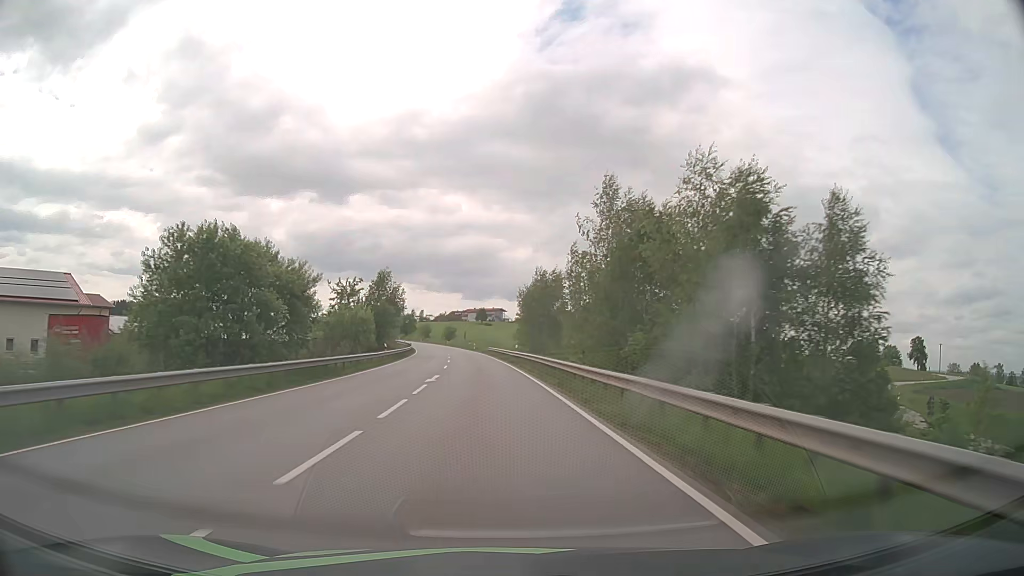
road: primary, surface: asphalt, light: Day
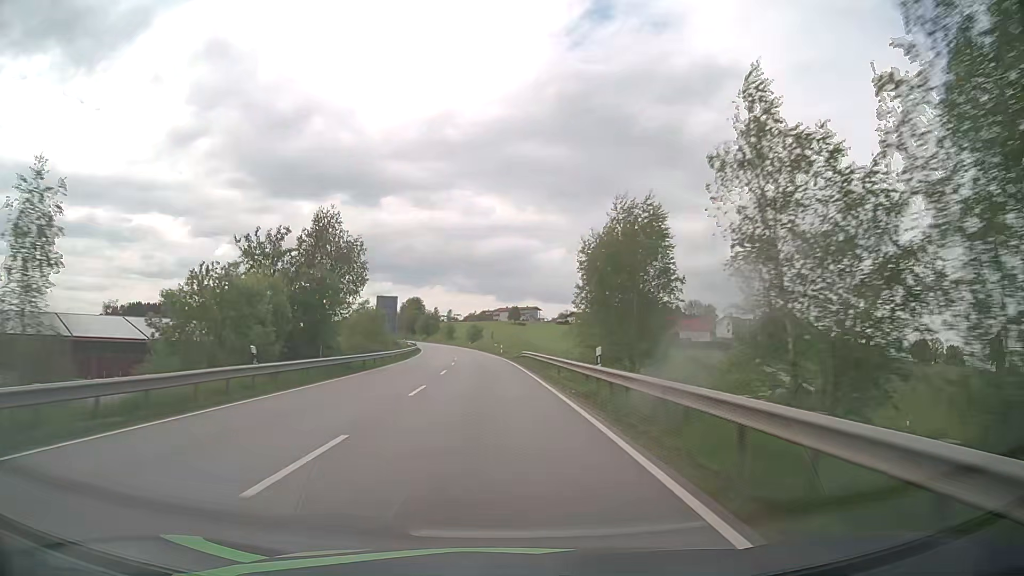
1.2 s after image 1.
(-0.7, +31.6) m; -3°
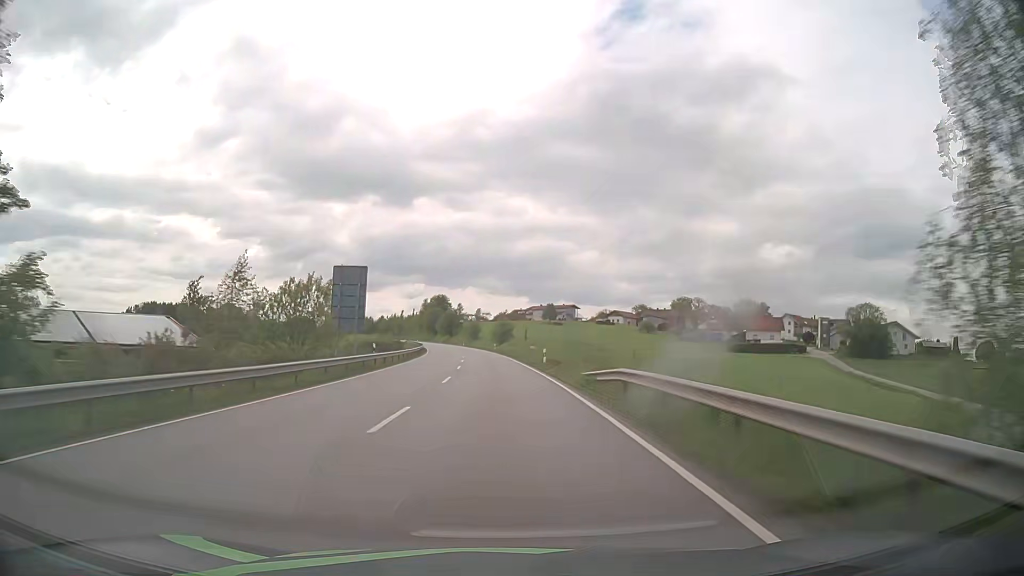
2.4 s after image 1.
(-0.7, +31.6) m; -3°
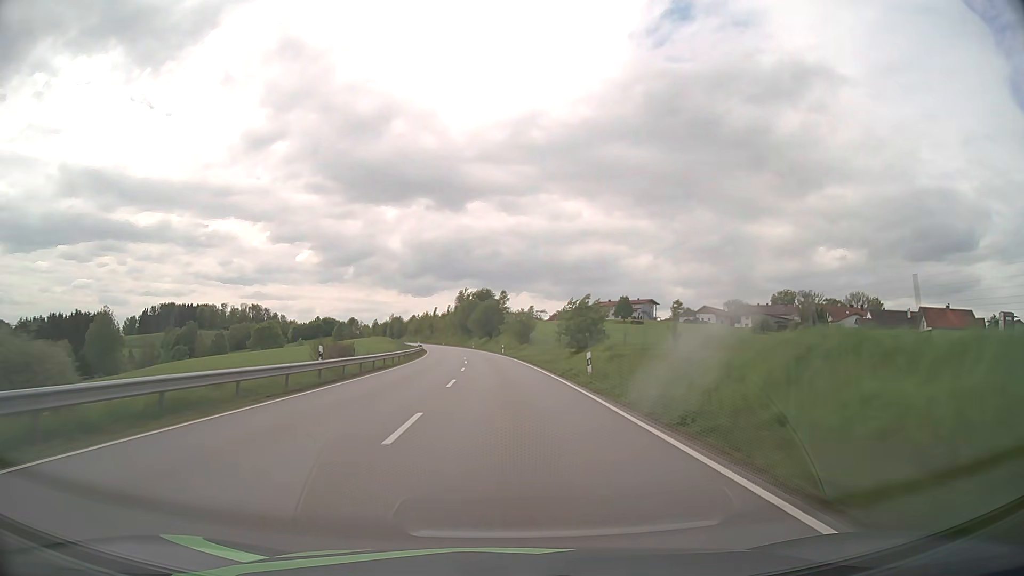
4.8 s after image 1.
(-2.4, +62.7) m; -4°
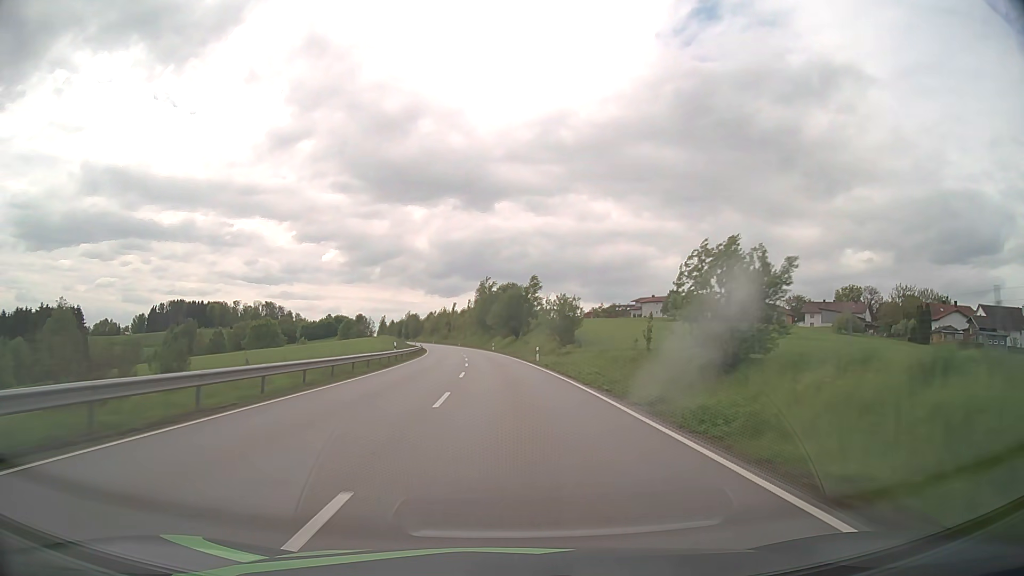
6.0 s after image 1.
(-0.7, +31.1) m; -2°
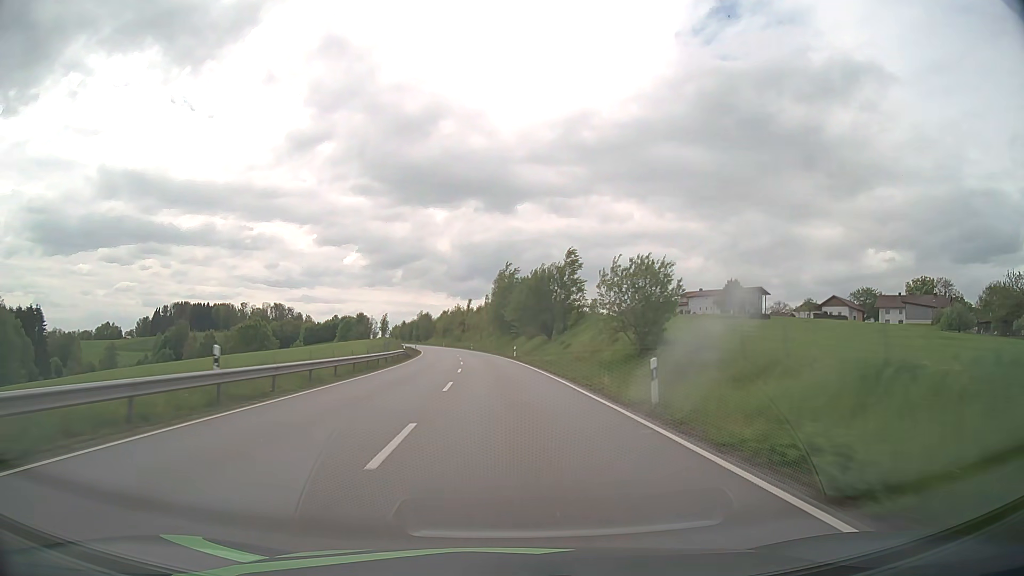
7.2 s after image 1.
(-0.5, +30.9) m; -2°
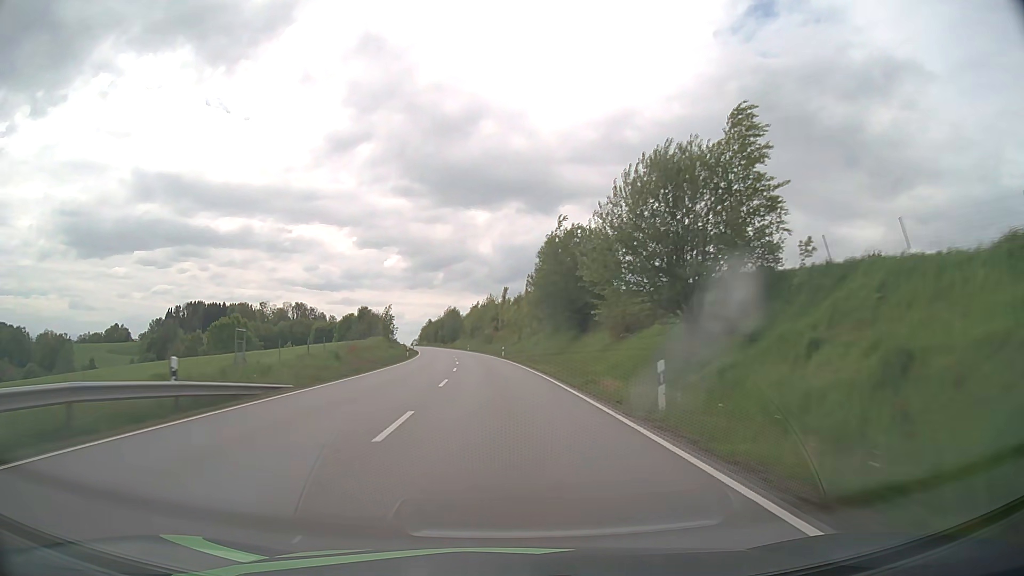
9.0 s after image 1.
(-1.3, +46.1) m; -3°
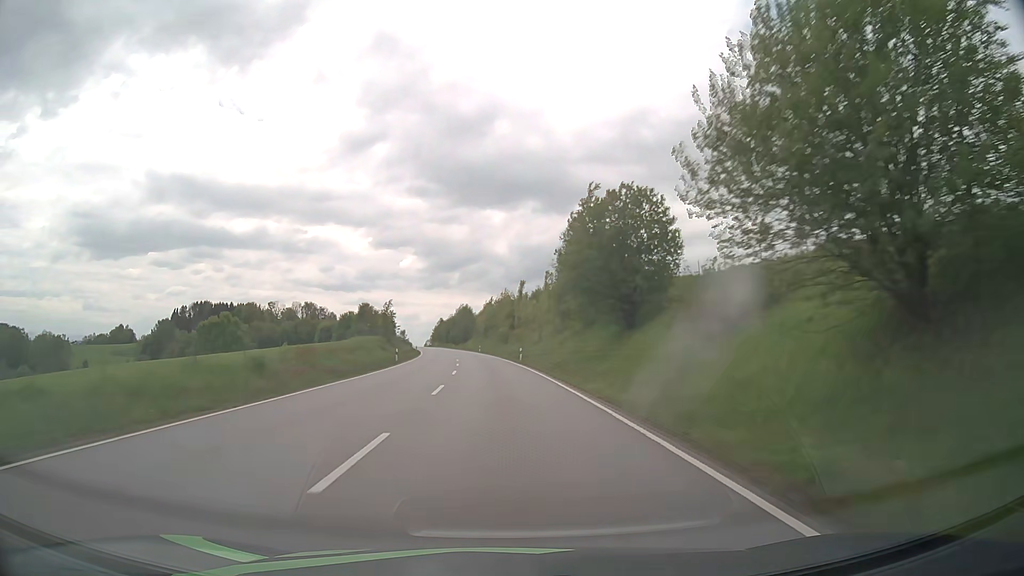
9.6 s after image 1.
(-0.2, +15.3) m; -1°
(0, +10) (0, +20) (-1, +30) (-1, +40) (-2, +50) (-3, +60) (-4, +70) (-5, +80) (-6, +90) (-7, +100) m
